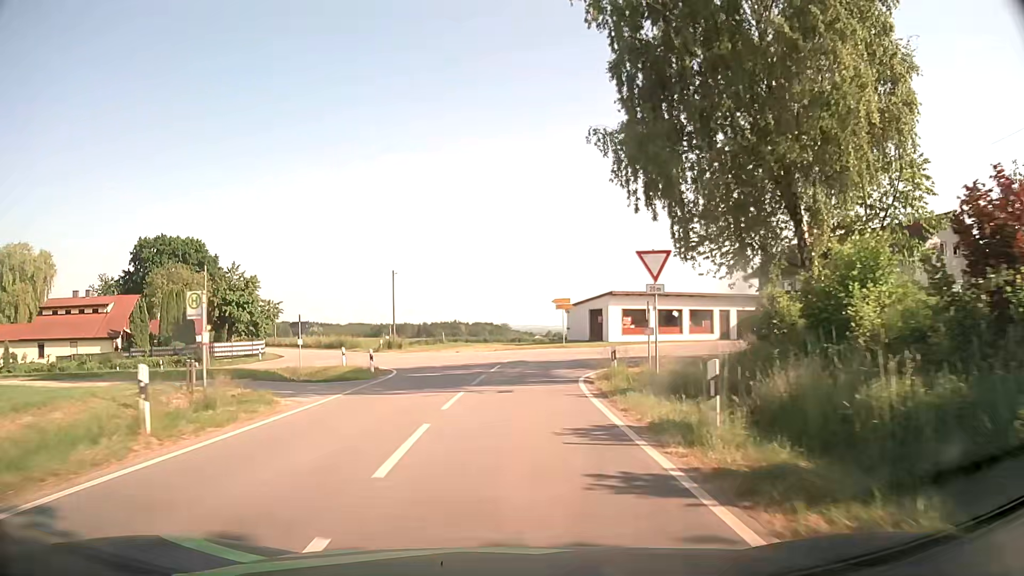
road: tertiary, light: Day
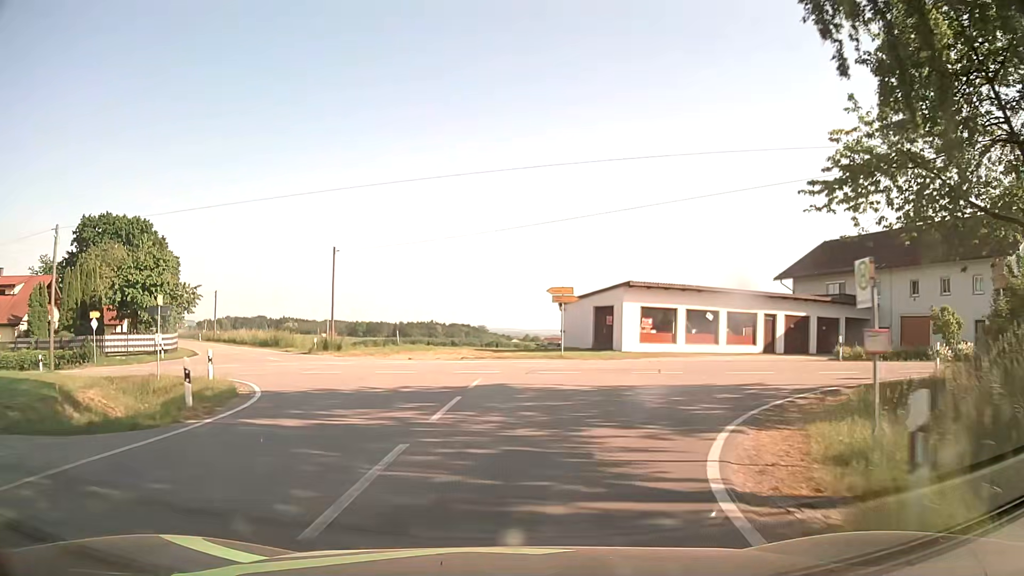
(+0.2, +13.8) m; +2°
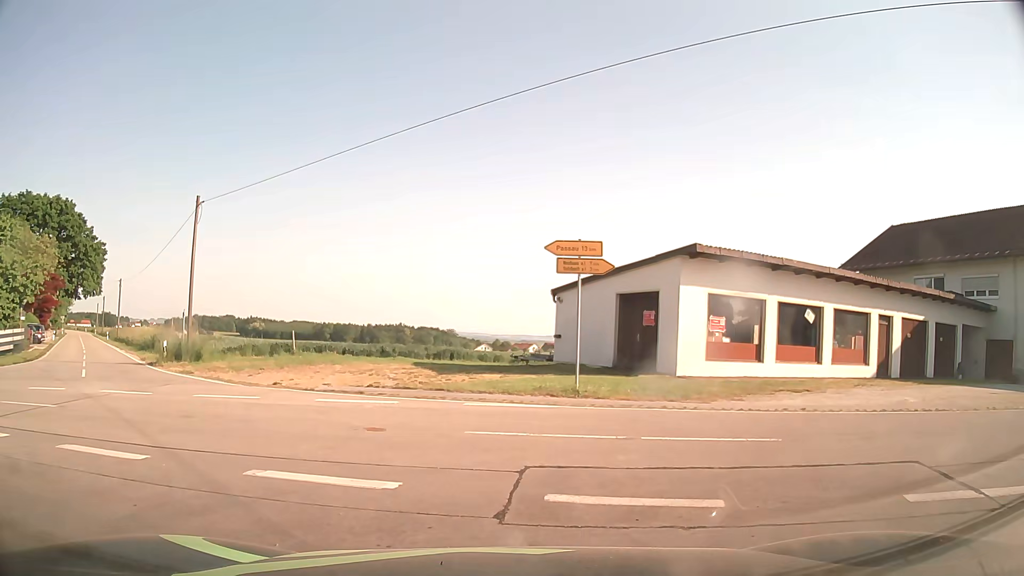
(+0.4, +16.1) m; +2°
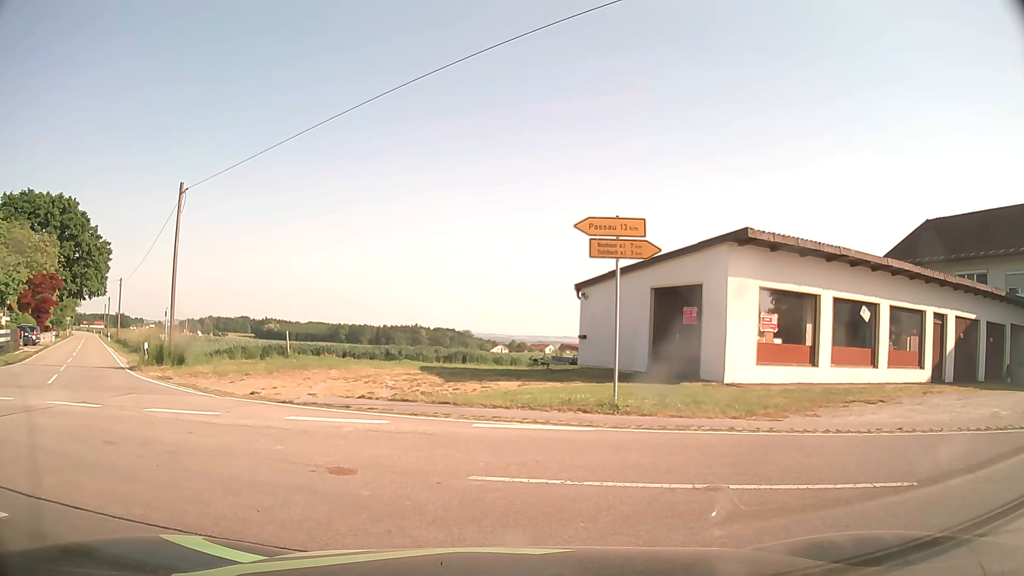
(0.0, +2.7) m; -1°
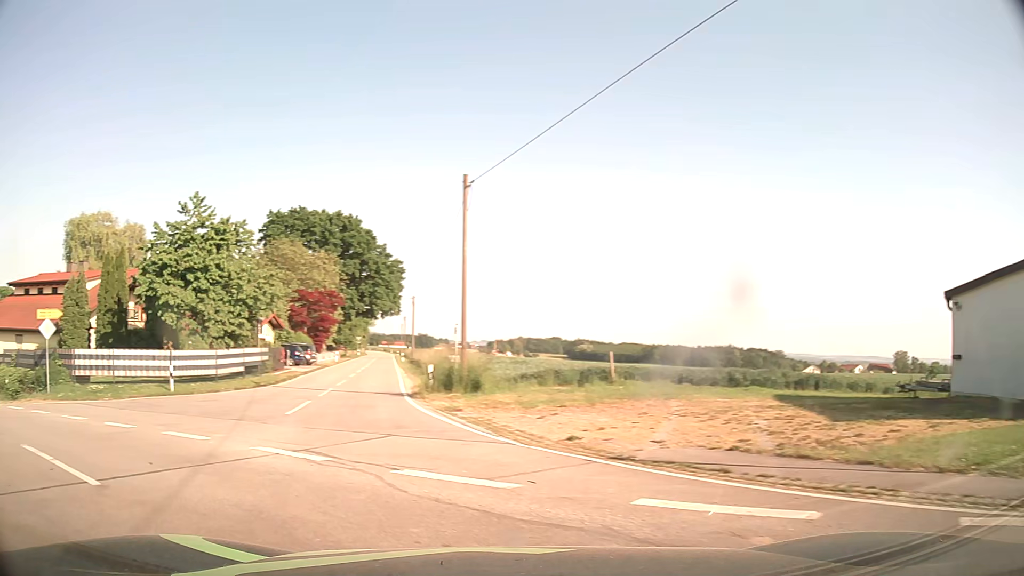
(-0.8, +4.9) m; -24°
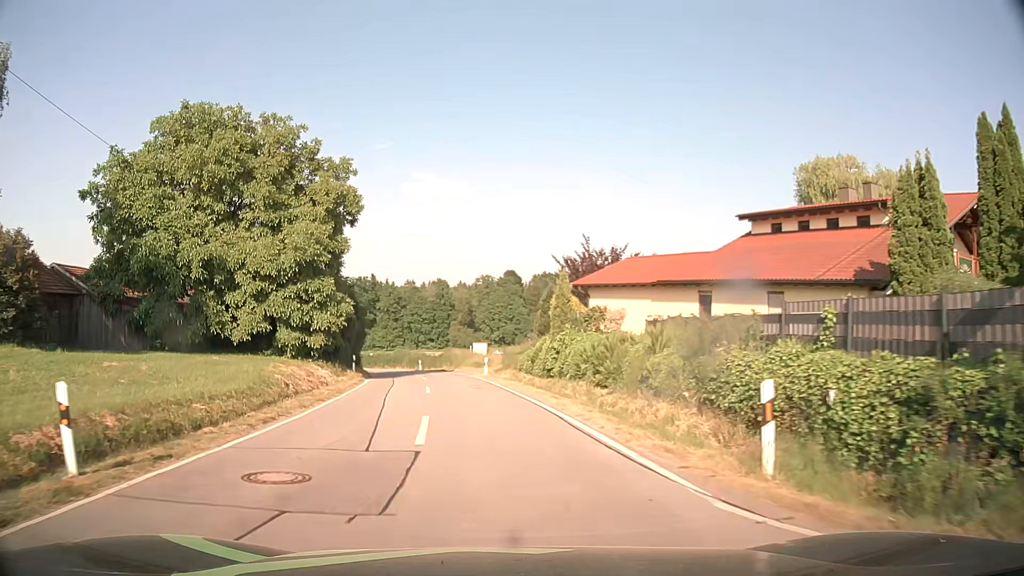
(-15.6, +15.9) m; -63°
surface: asphalt
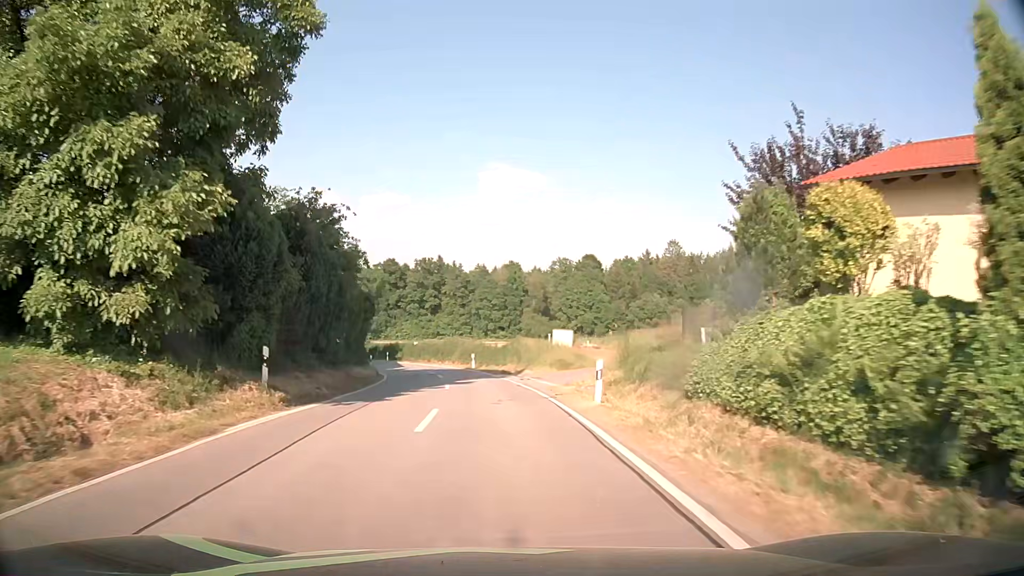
(-1.6, +23.9) m; -7°
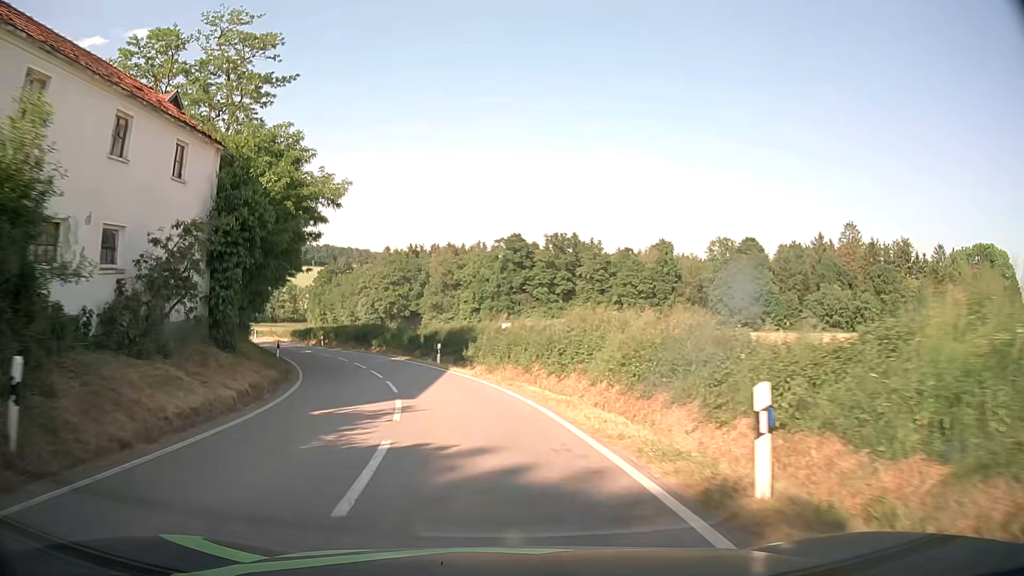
(-2.7, +41.4) m; -10°
(0, +10) (-2, +20) (-5, +30) (-8, +39) (-12, +48) (-17, +57) (-23, +65) (-29, +73) (-35, +81) (-41, +89) m
